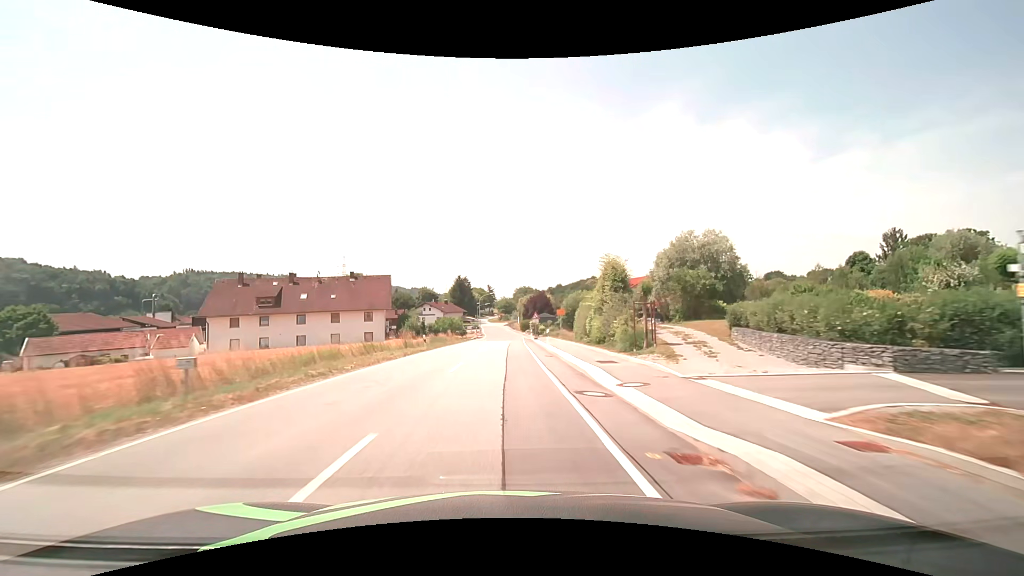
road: secondary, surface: asphalt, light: Day
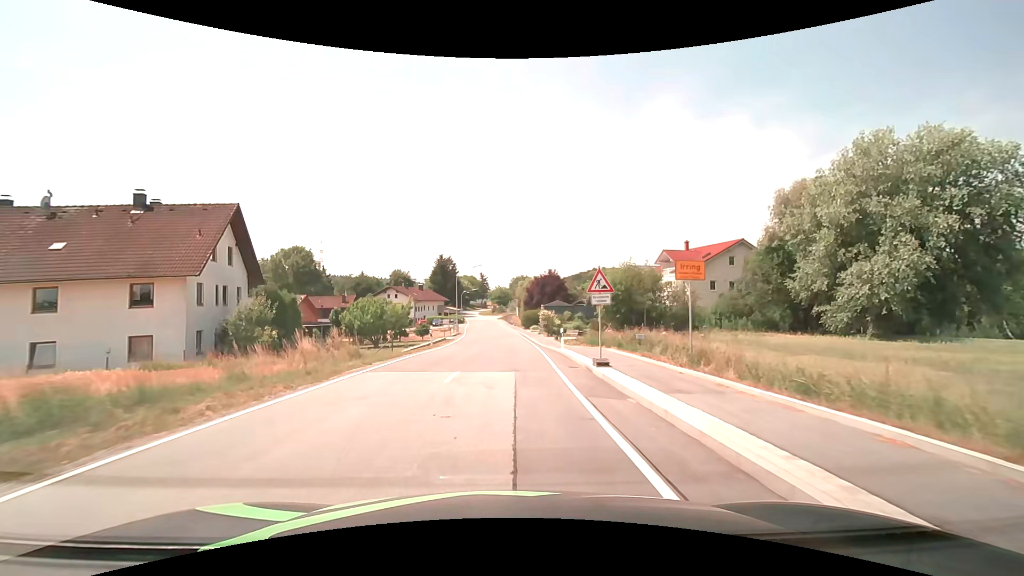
(+0.1, +38.4) m; +1°
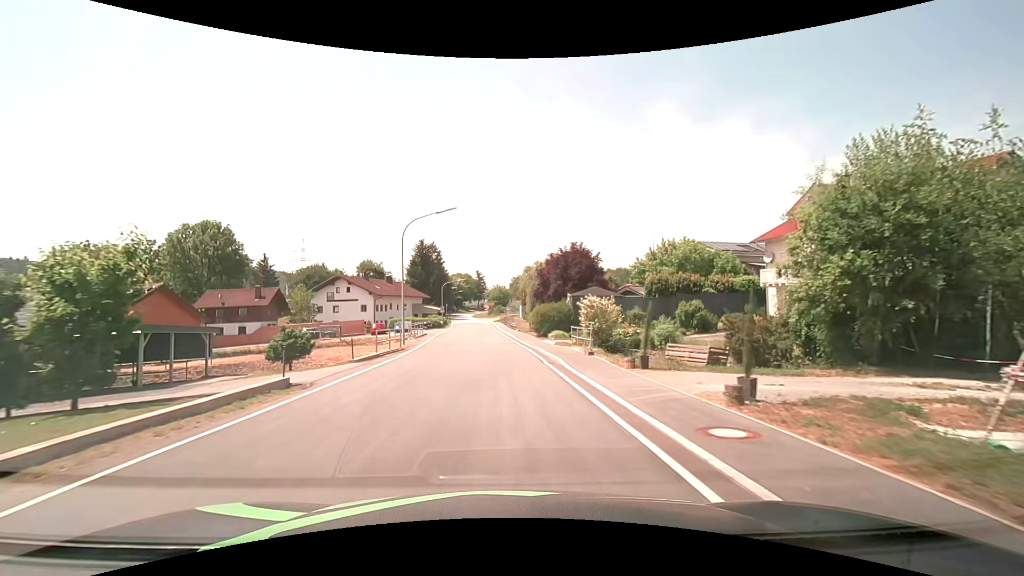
(0.0, +31.8) m; 0°
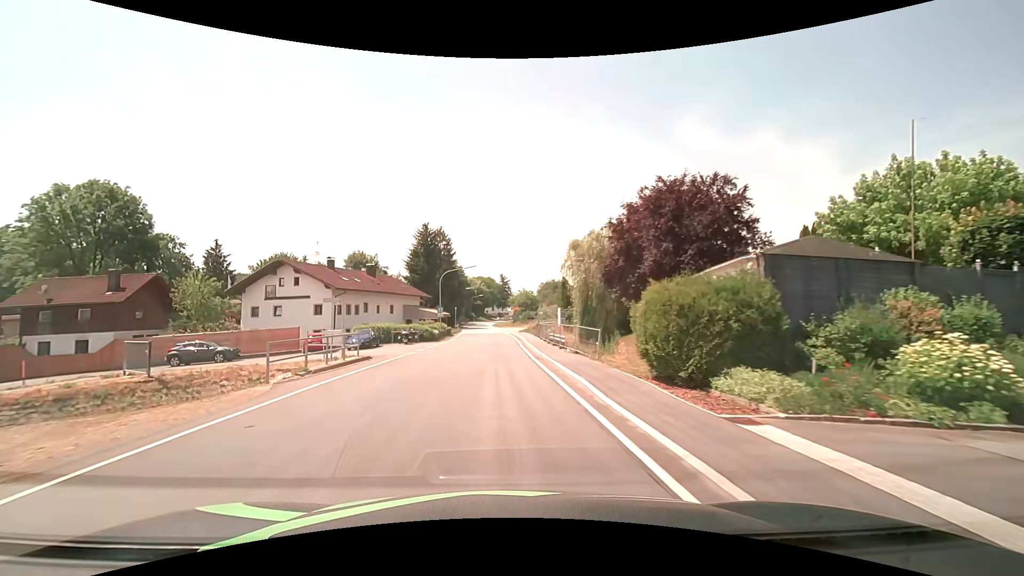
(-0.5, +27.2) m; -3°
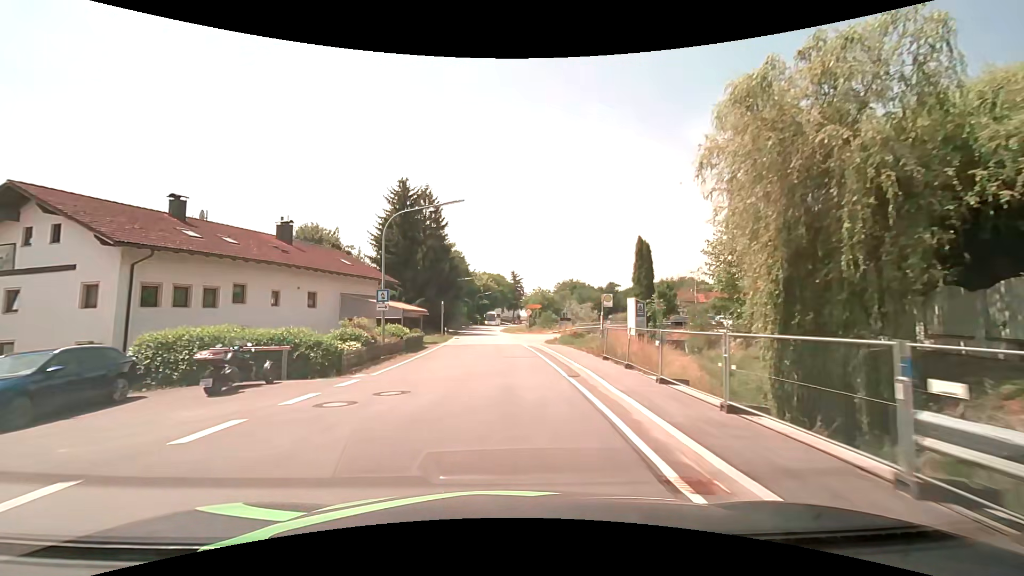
(-0.6, +27.7) m; -1°
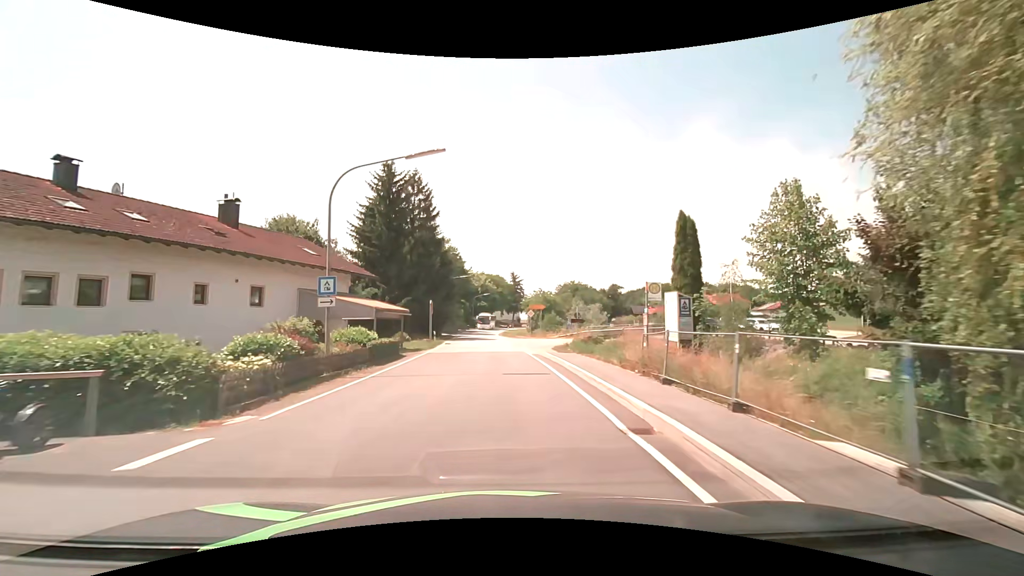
(0.0, +7.0) m; 0°
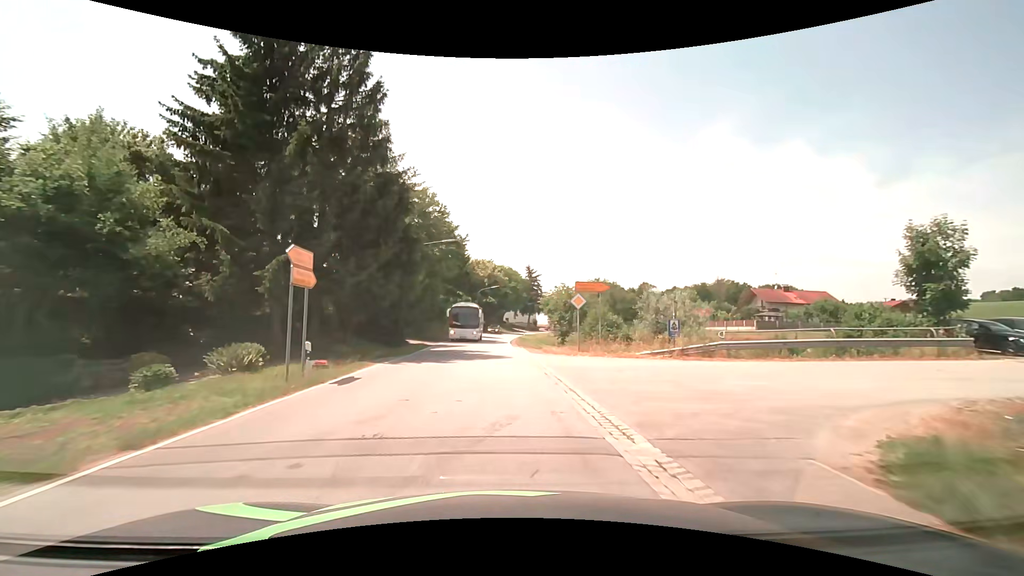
(-0.1, +27.8) m; -1°
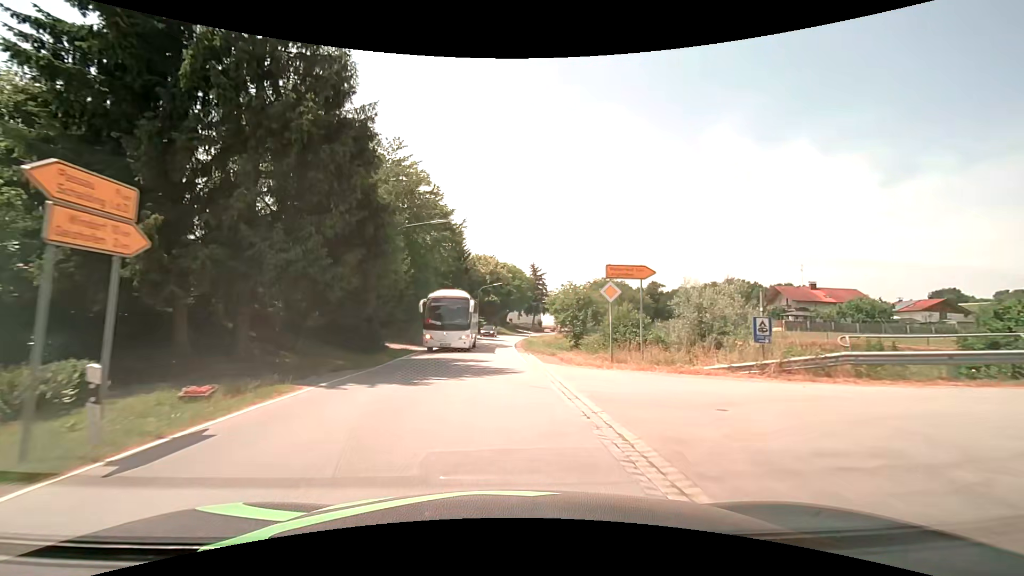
(-0.1, +6.9) m; -1°
(0, +10) (0, +20) (0, +30) (-1, +40) (0, +50) (0, +60) (+1, +70) (+2, +80) (+4, +90) (+6, +99) m
